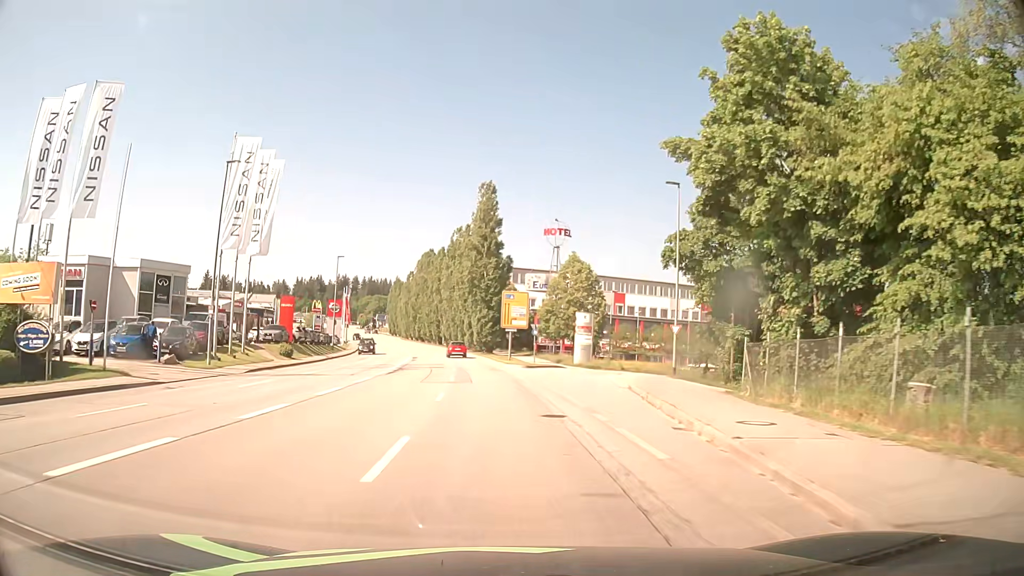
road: tertiary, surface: asphalt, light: Day
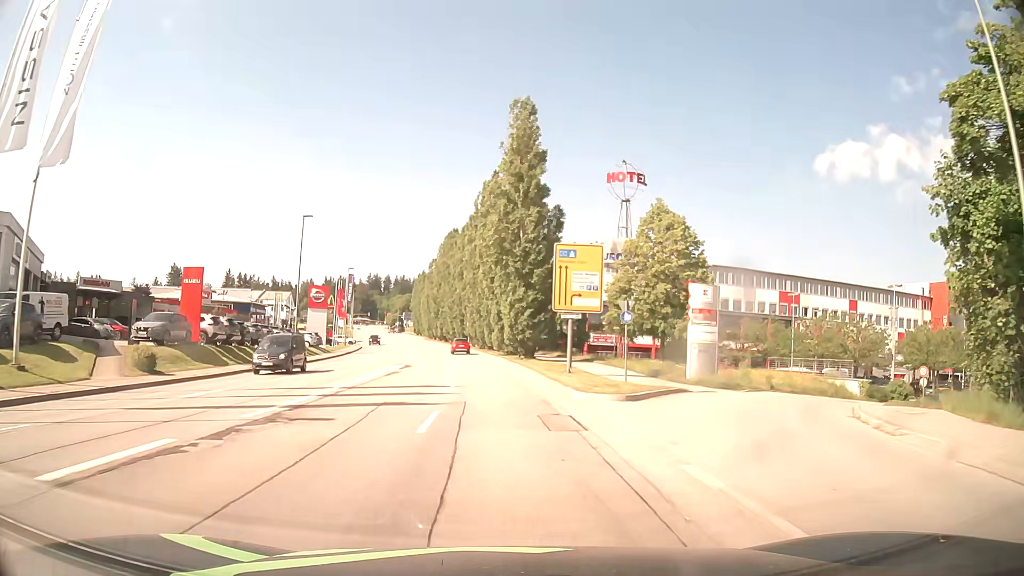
(-0.6, +24.3) m; -3°
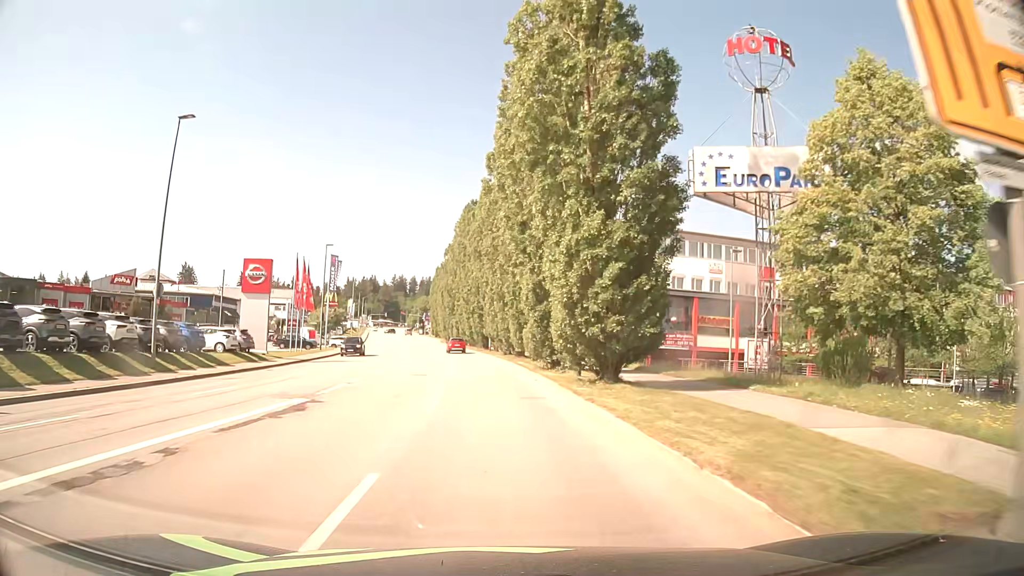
(-0.4, +24.3) m; -3°
(0, +10) (0, +20) (-1, +30) (-2, +40) (-3, +50) (-4, +60) (-5, +70) (-7, +80) (-8, +90) (-10, +99) m
